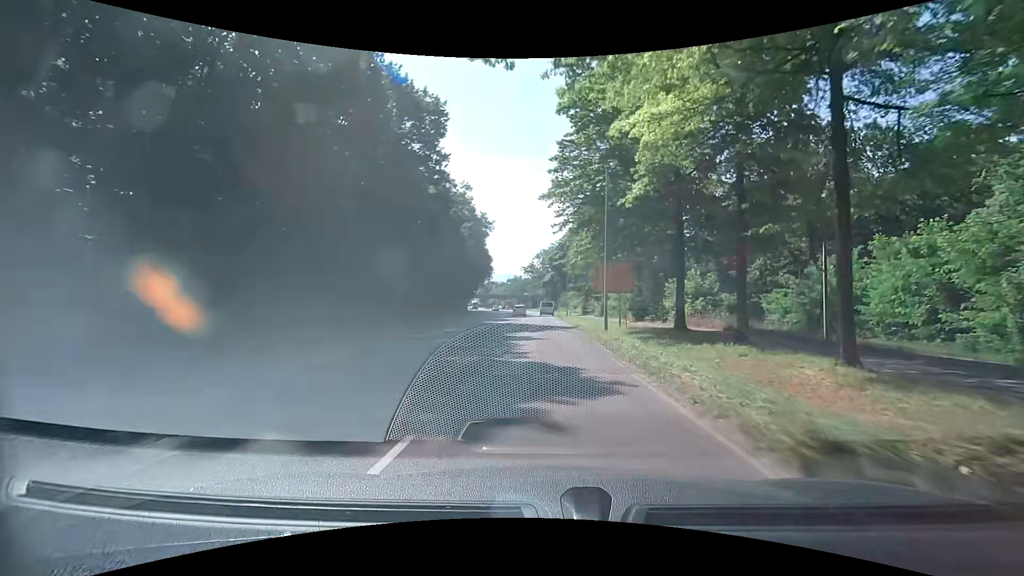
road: secondary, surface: asphalt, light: Day
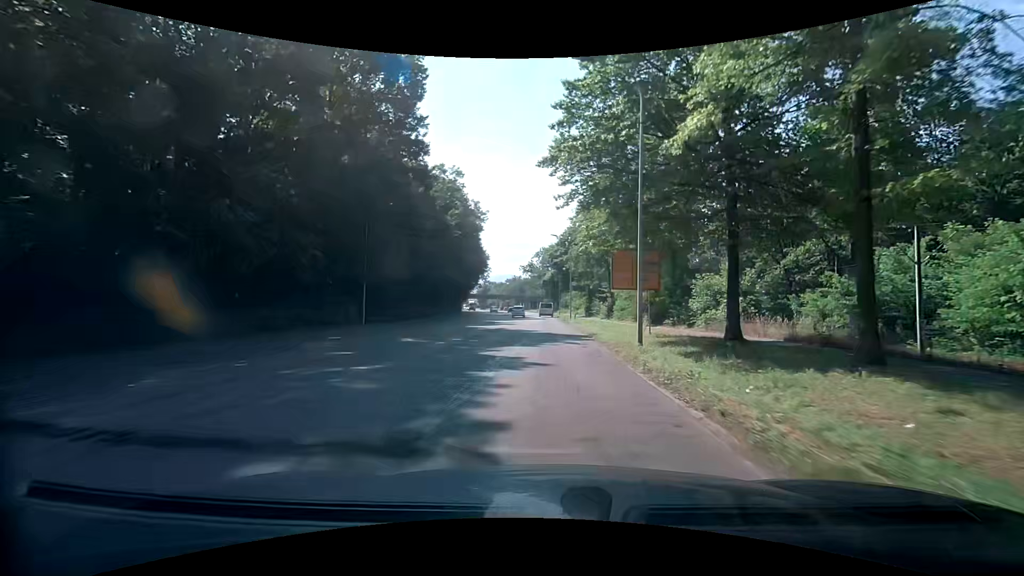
(0.0, +8.5) m; 0°
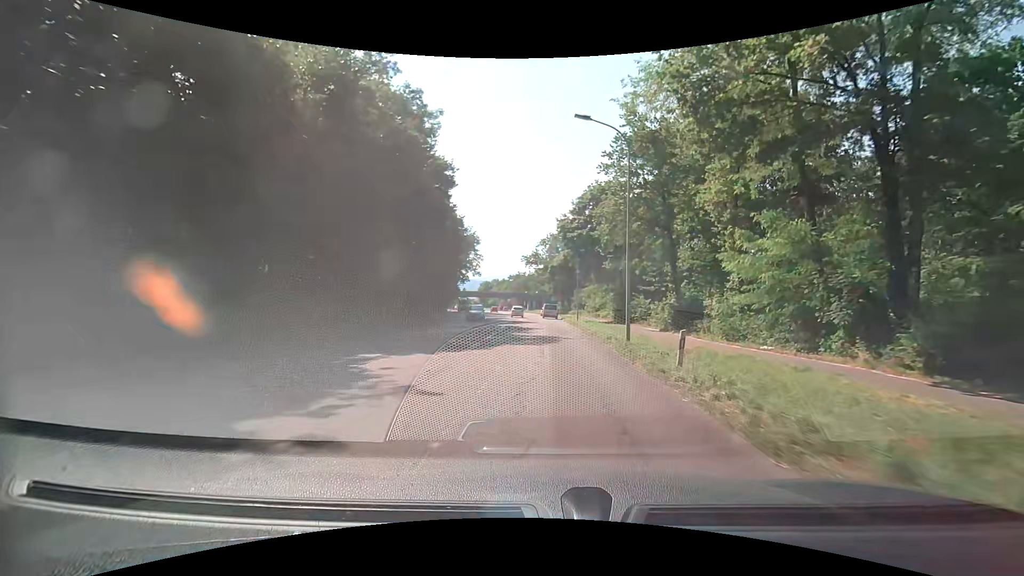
(-0.3, +34.0) m; -1°
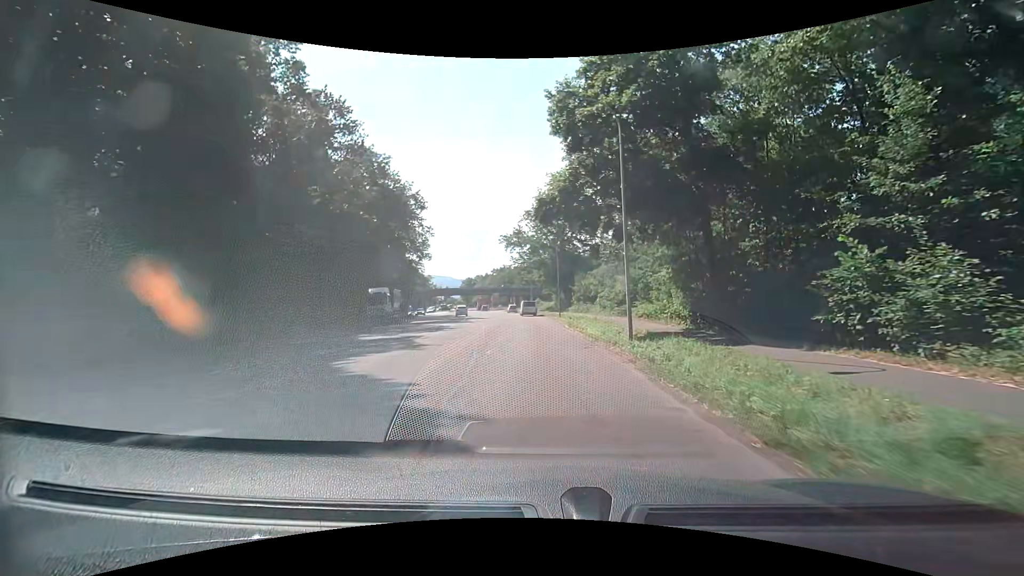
(+0.4, +38.3) m; +1°
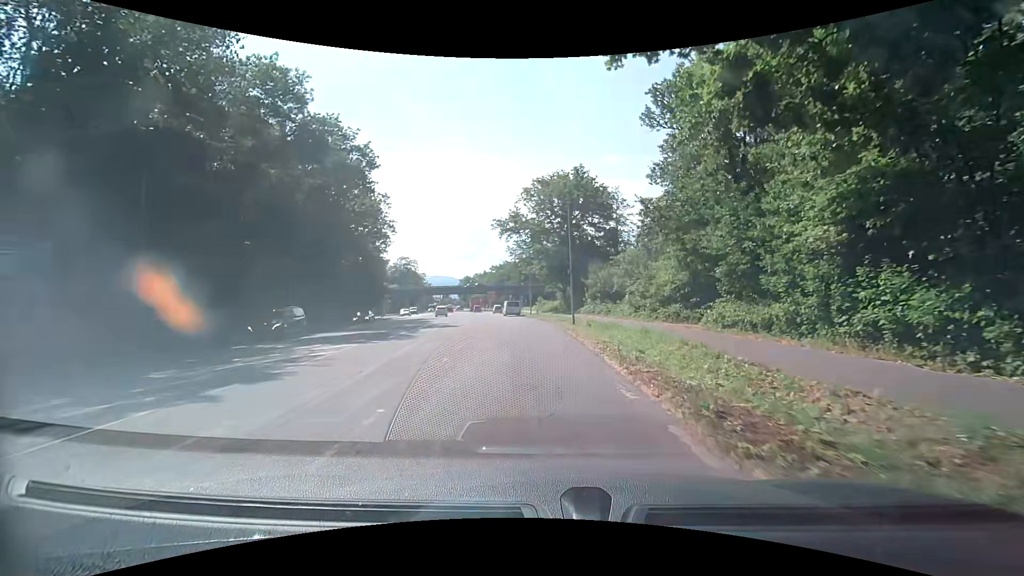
(+0.1, +20.3) m; 0°
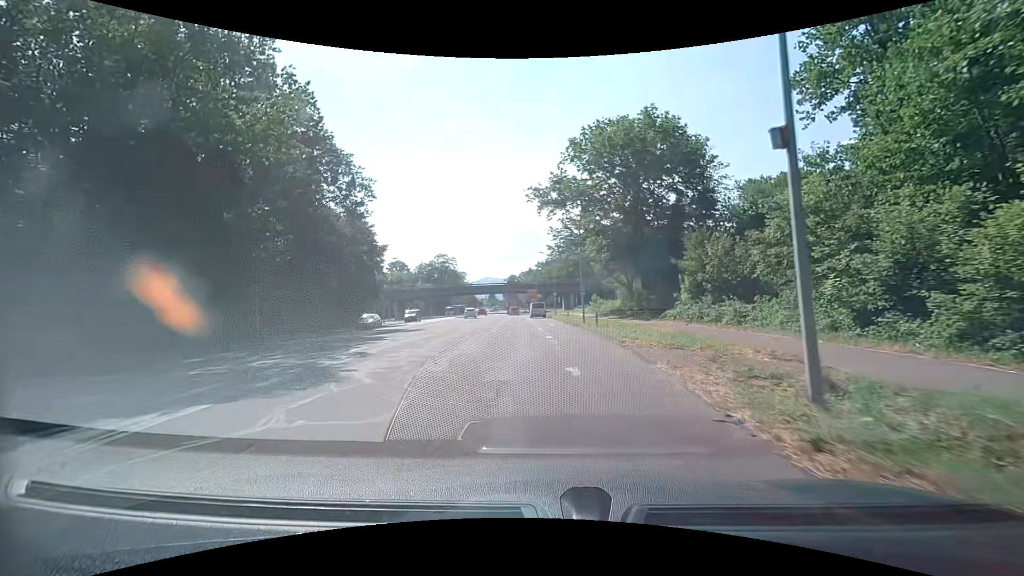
(-0.5, +24.6) m; -5°
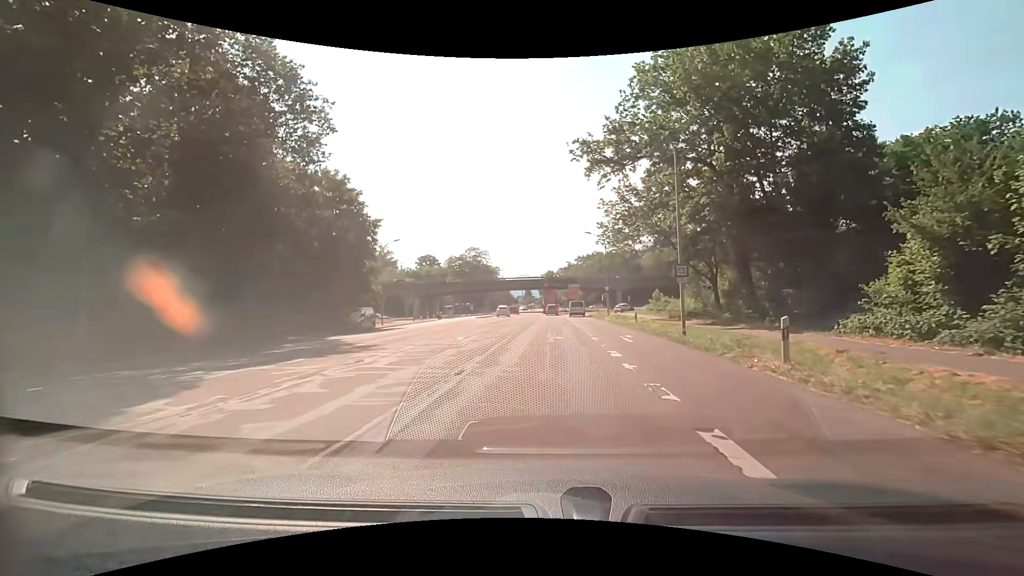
(-1.3, +17.4) m; -5°
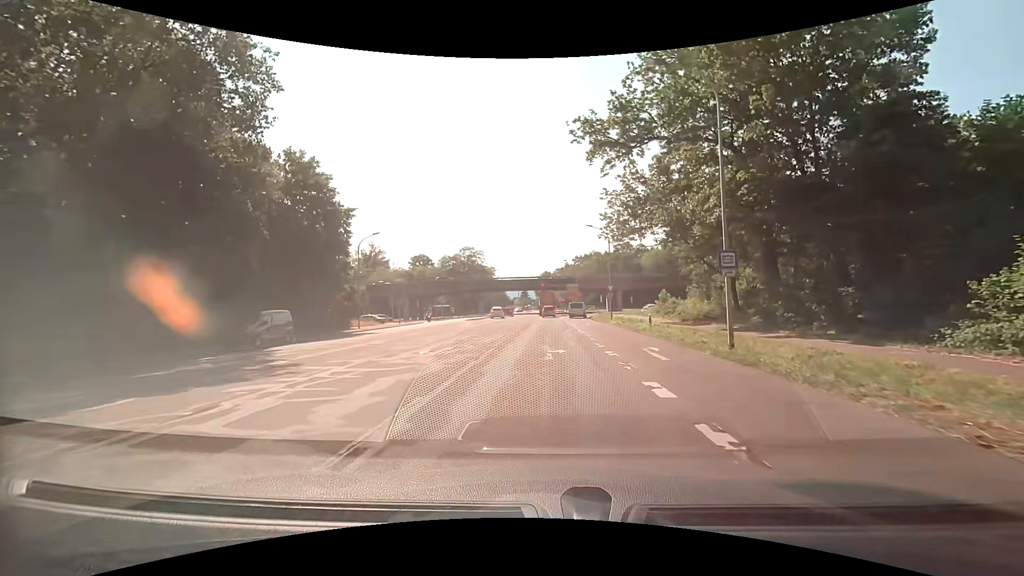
(0.0, +5.7) m; 0°
(0, +10) (+1, +20) (+1, +30) (+1, +40) (+1, +50) (+1, +60) (+1, +70) (+2, +80) (+2, +90) (+2, +100) m
